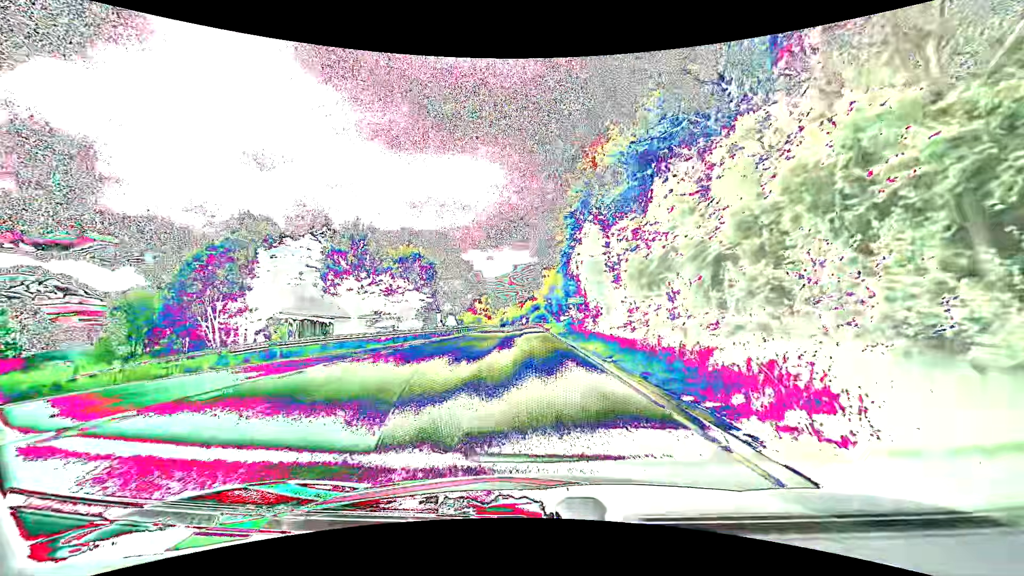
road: primary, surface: asphalt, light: Day
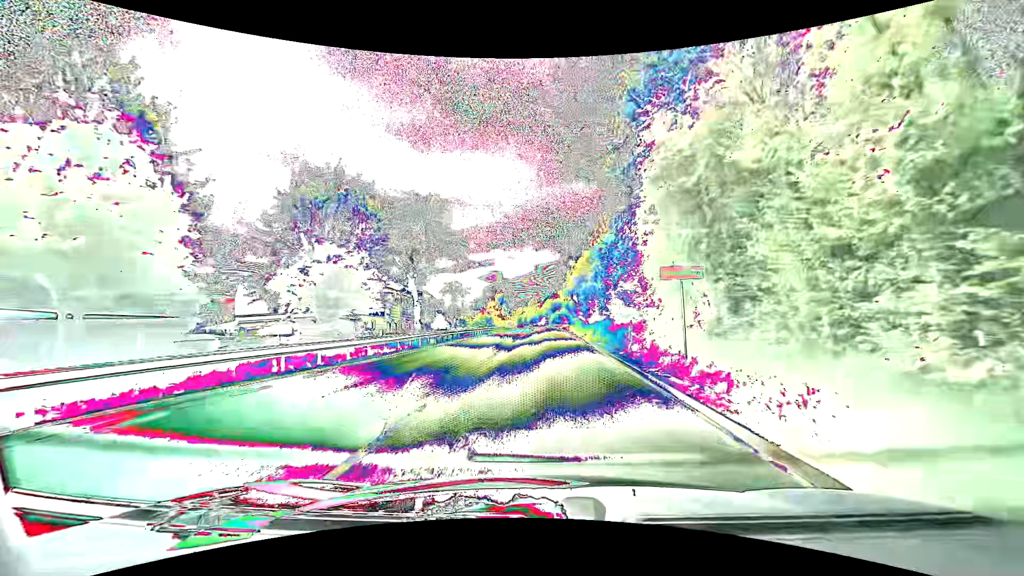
(-0.8, +21.3) m; -3°
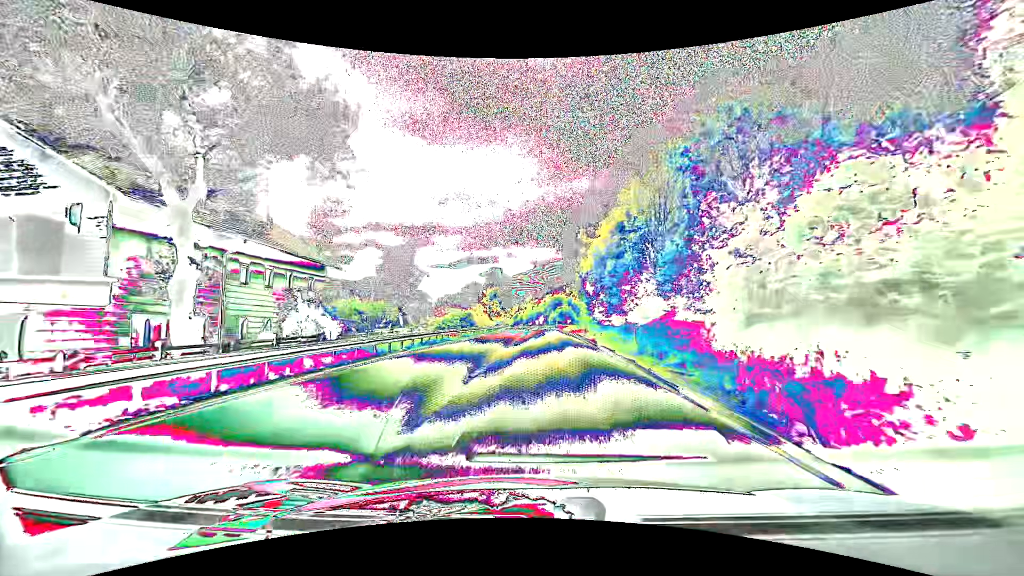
(0.0, +28.7) m; 0°
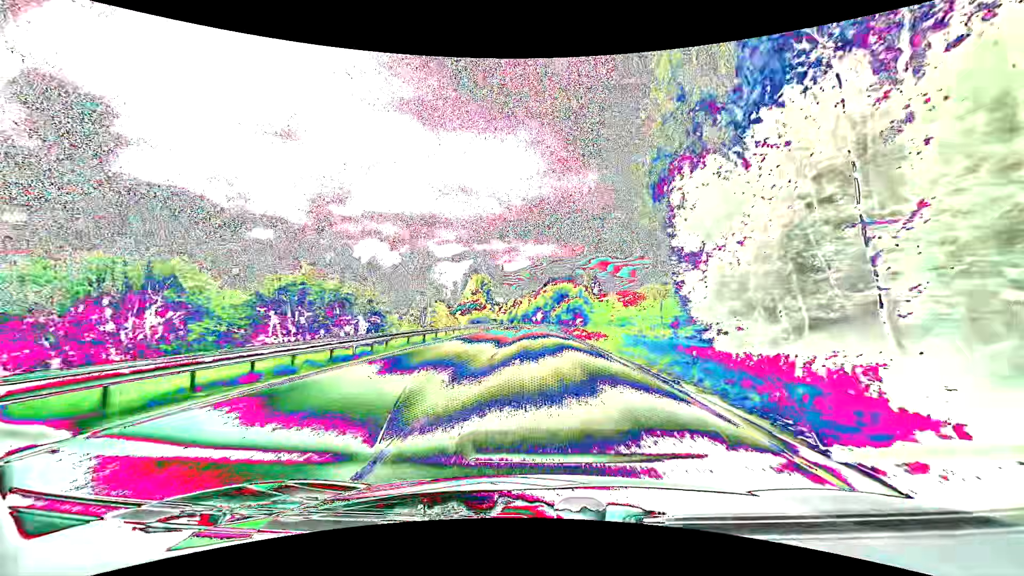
(+0.4, +45.4) m; 0°
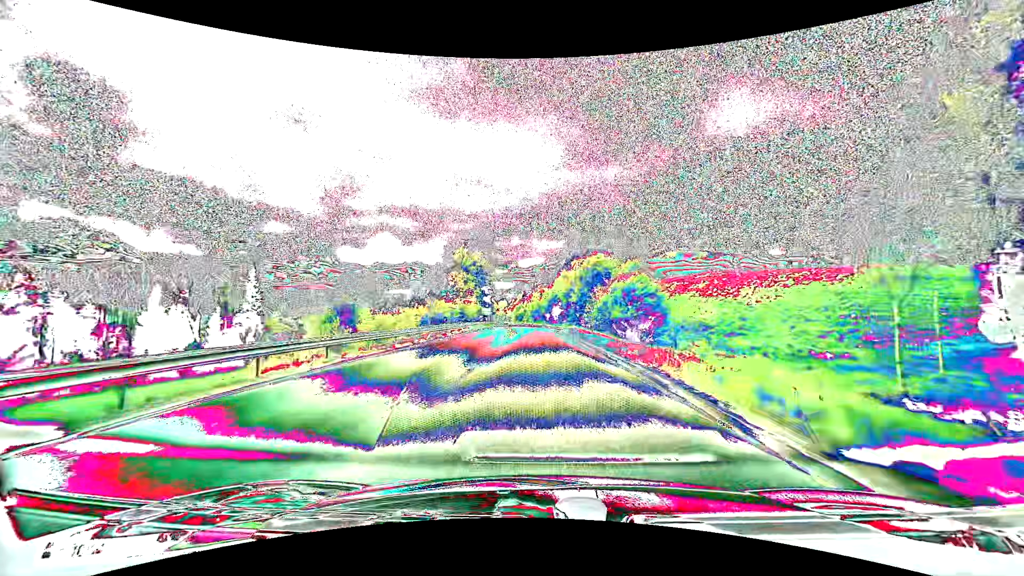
(-0.5, +54.7) m; -1°
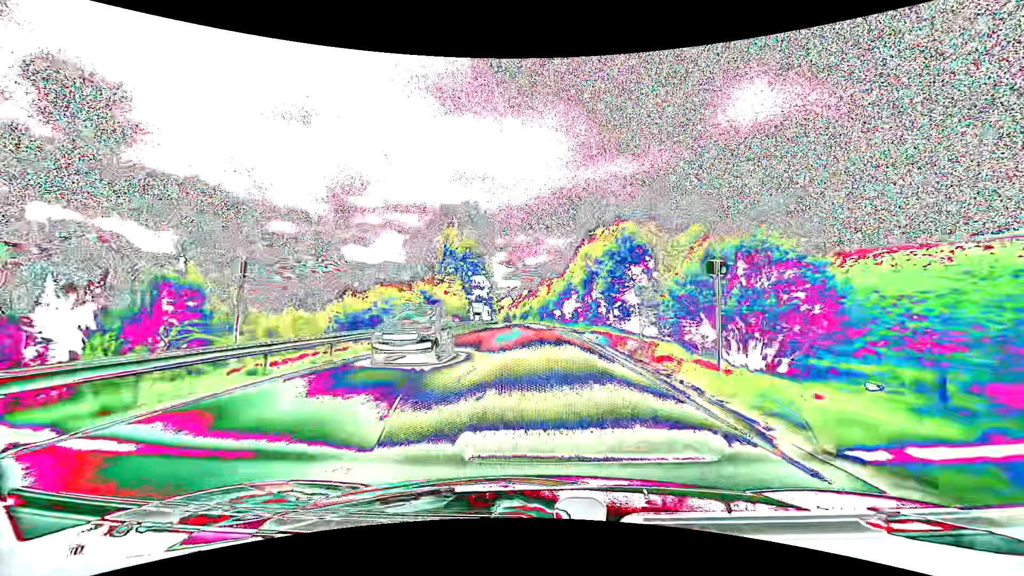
(-0.1, +24.2) m; -1°
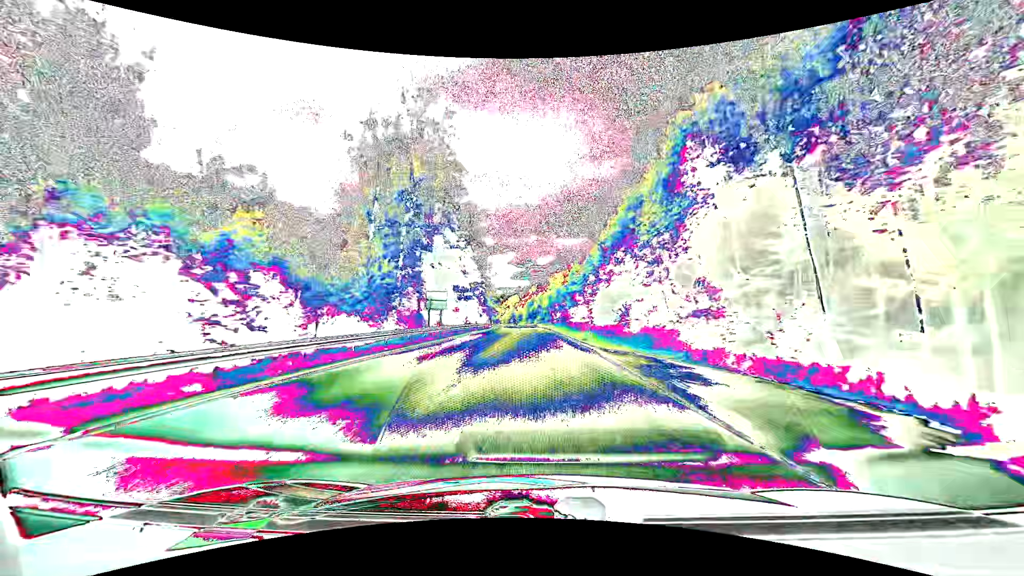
(-0.4, +38.5) m; -1°
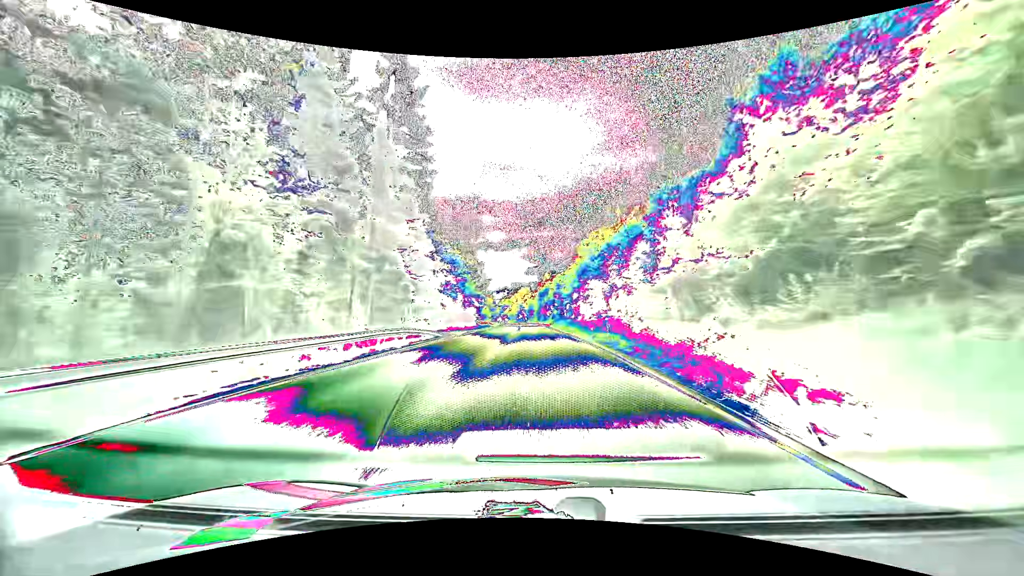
(-0.8, +54.7) m; -2°
(0, +10) (0, +20) (0, +30) (0, +40) (0, +50) (-1, +60) (-1, +70) (-1, +80) (-2, +90) (-2, +100) m
